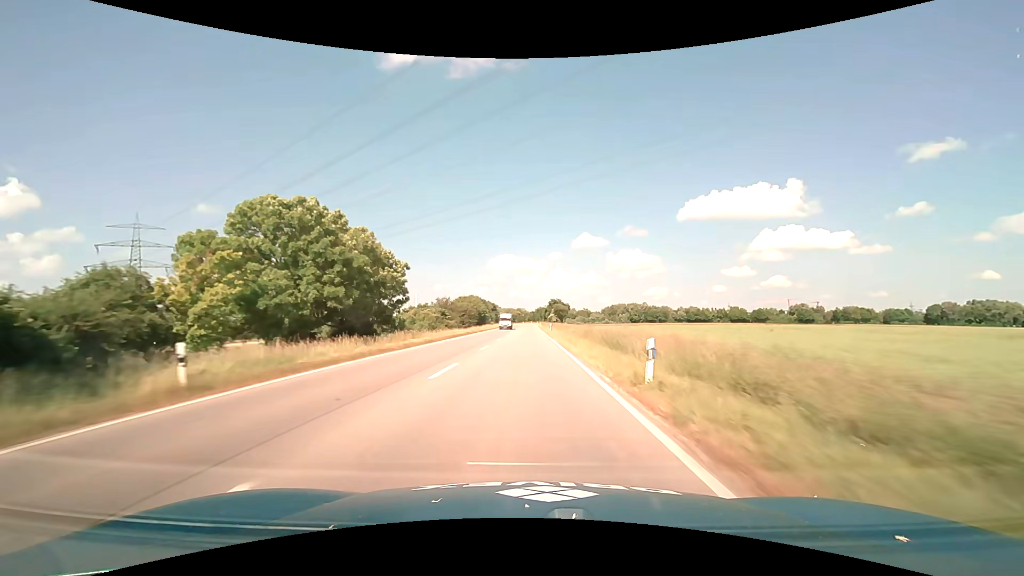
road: primary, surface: asphalt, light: Day
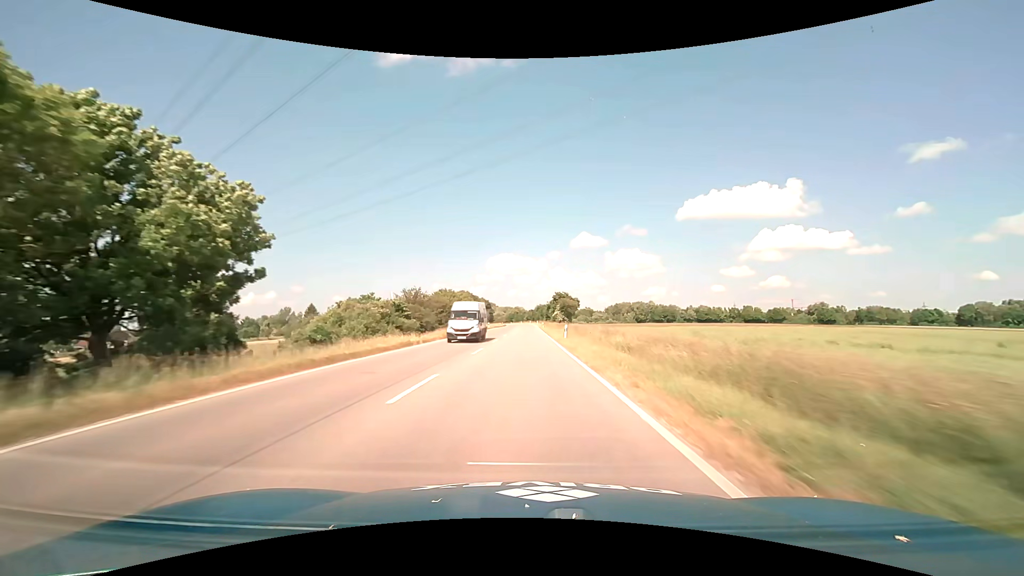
(0.0, +27.0) m; 0°
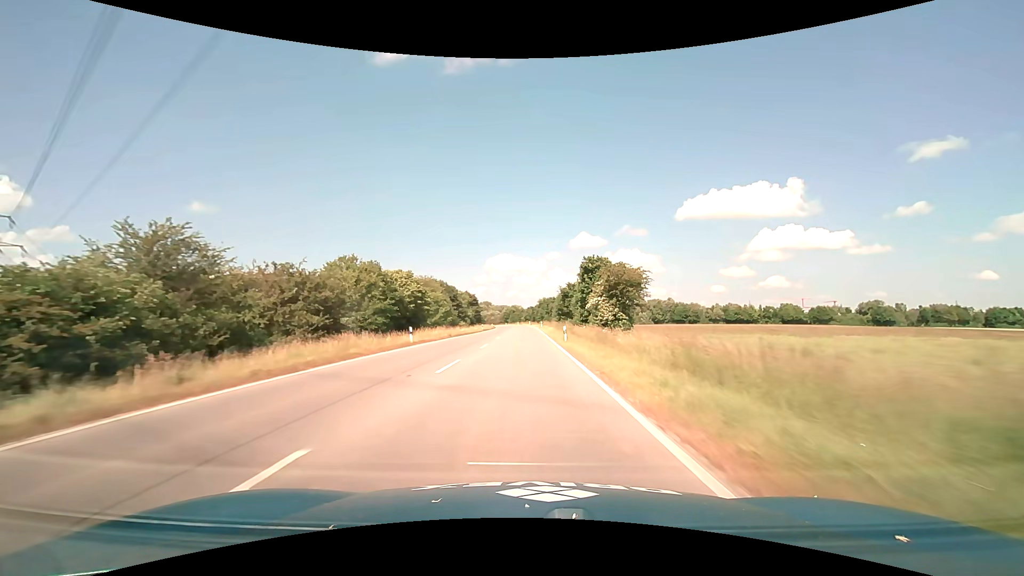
(+0.1, +54.5) m; 0°
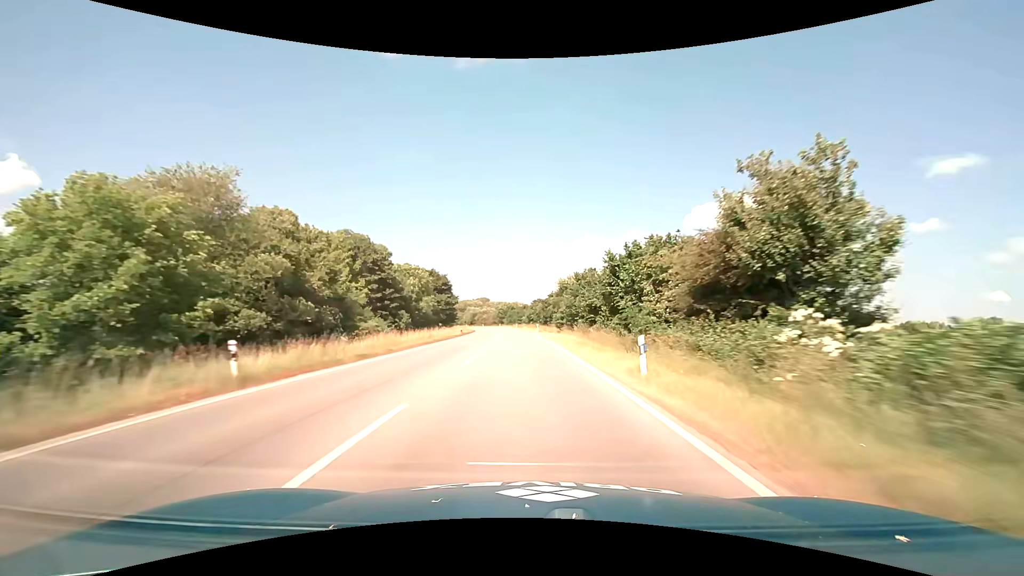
(-0.7, +68.2) m; 0°
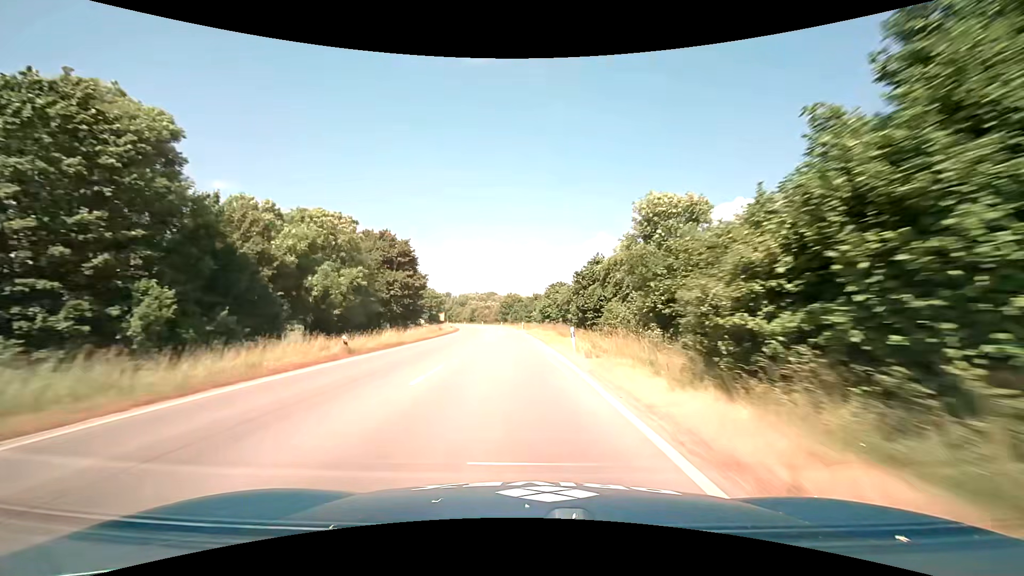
(-0.2, +40.8) m; -1°
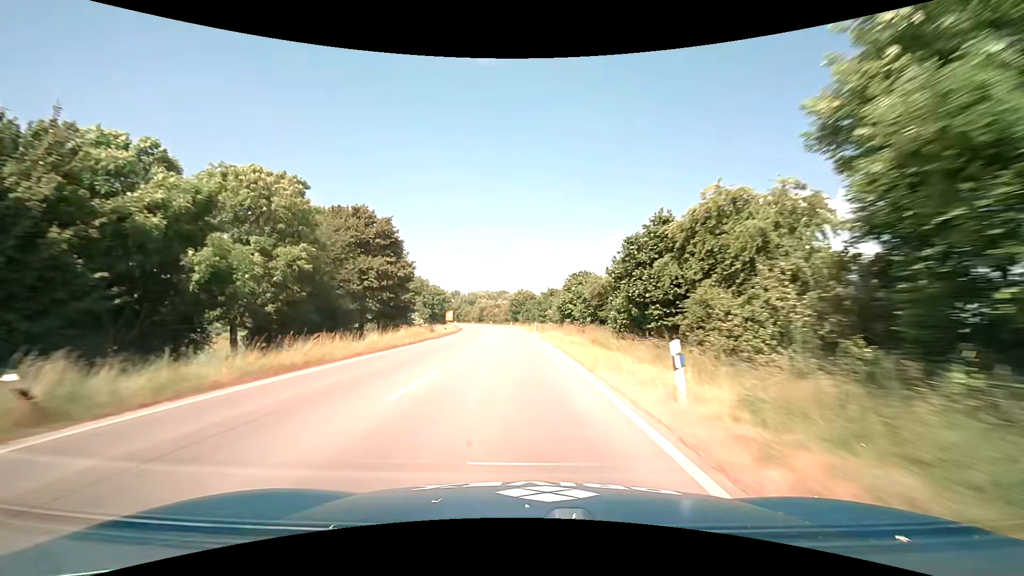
(-0.2, +13.6) m; -2°
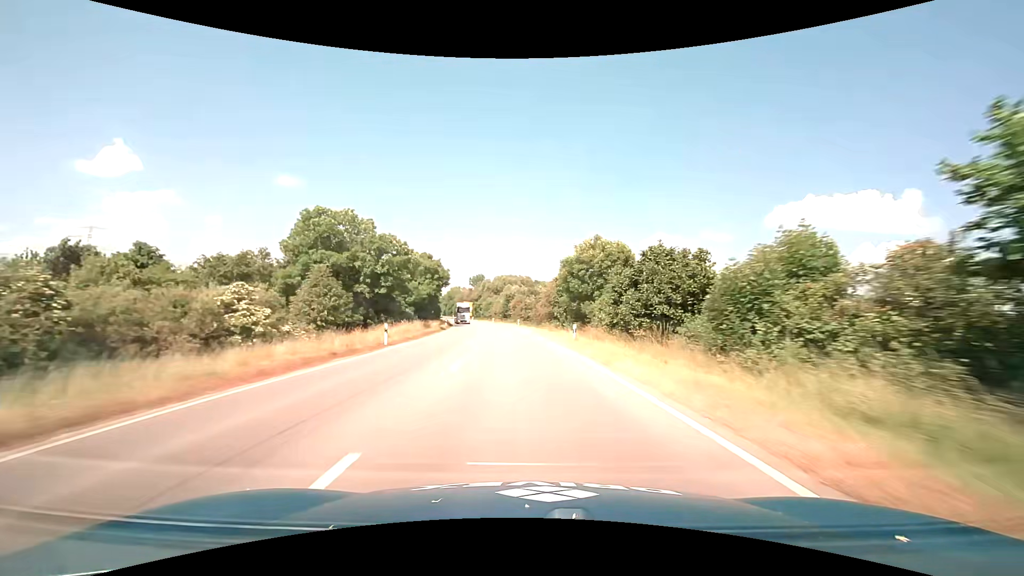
(-3.5, +67.1) m; -5°
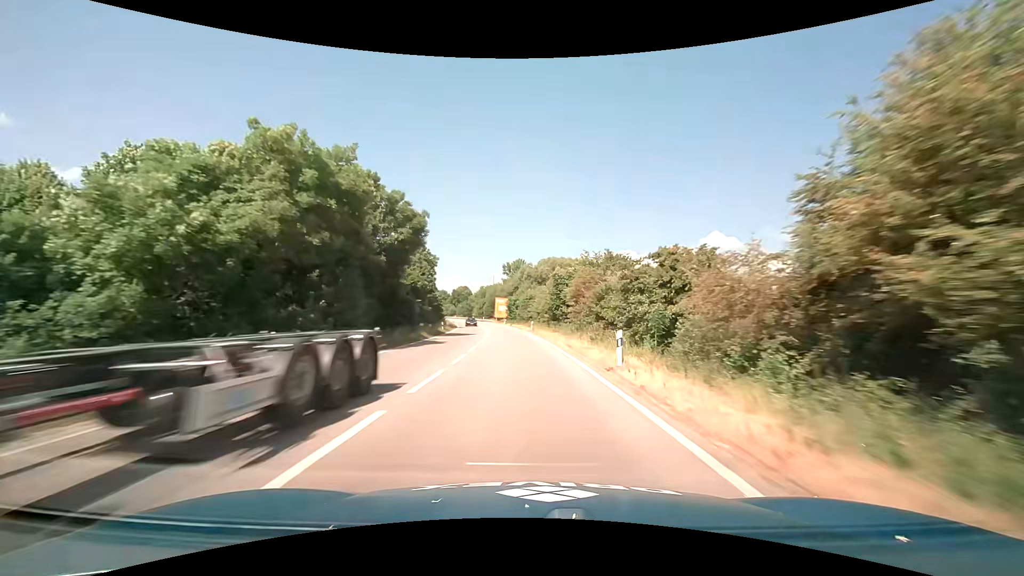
(-2.1, +50.9) m; -5°
(0, +10) (0, +20) (-1, +30) (-2, +40) (-2, +50) (-3, +60) (-5, +70) (-6, +80) (-7, +90) (-9, +99) m
